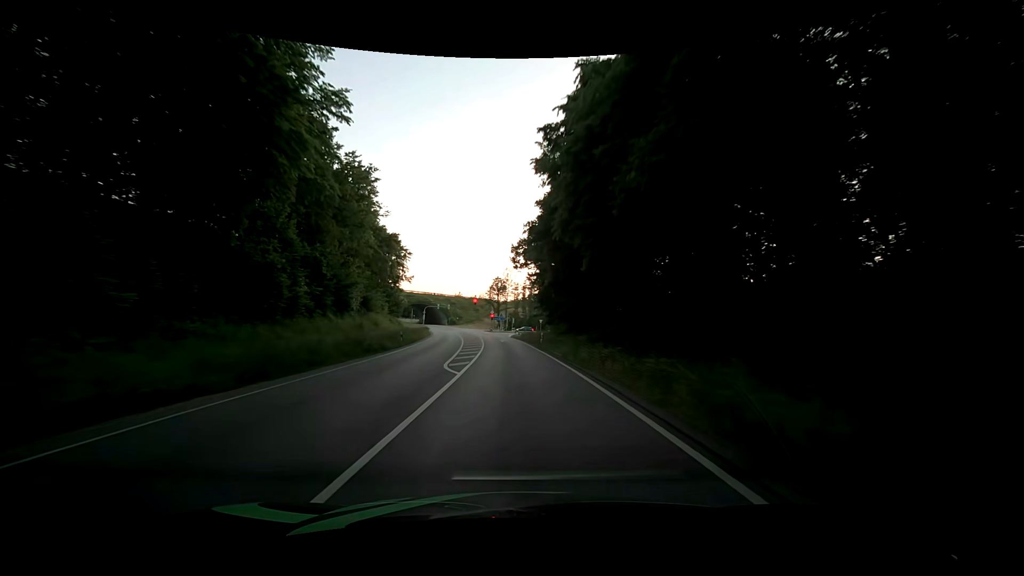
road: primary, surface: asphalt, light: Day
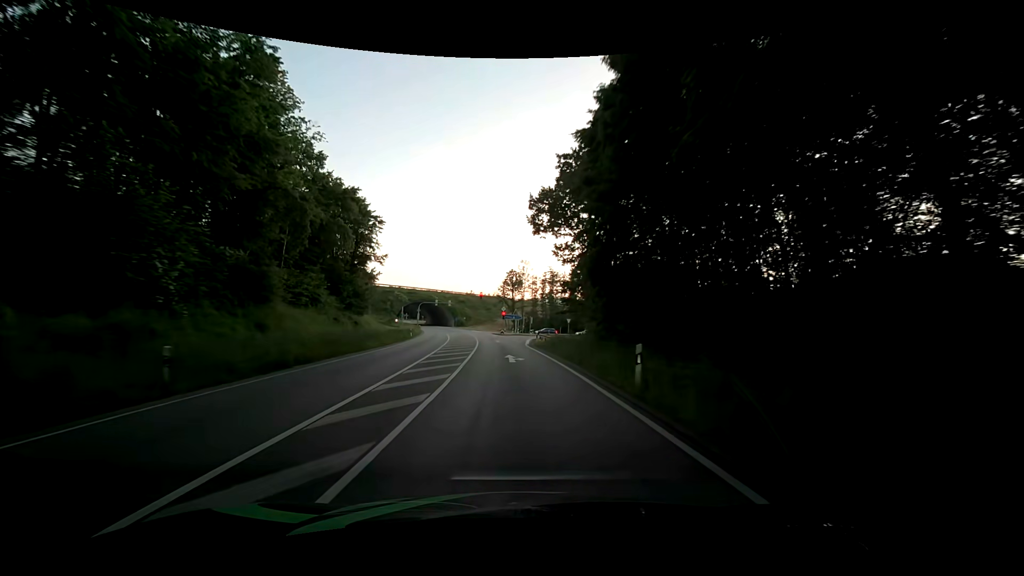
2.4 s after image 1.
(-0.5, +26.5) m; -2°
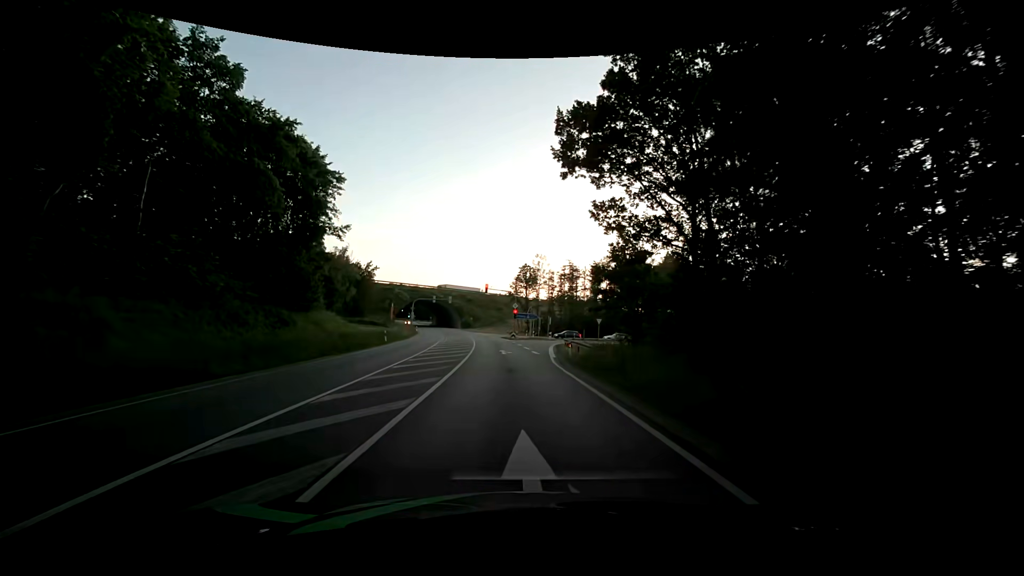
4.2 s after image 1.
(-0.2, +17.3) m; -3°
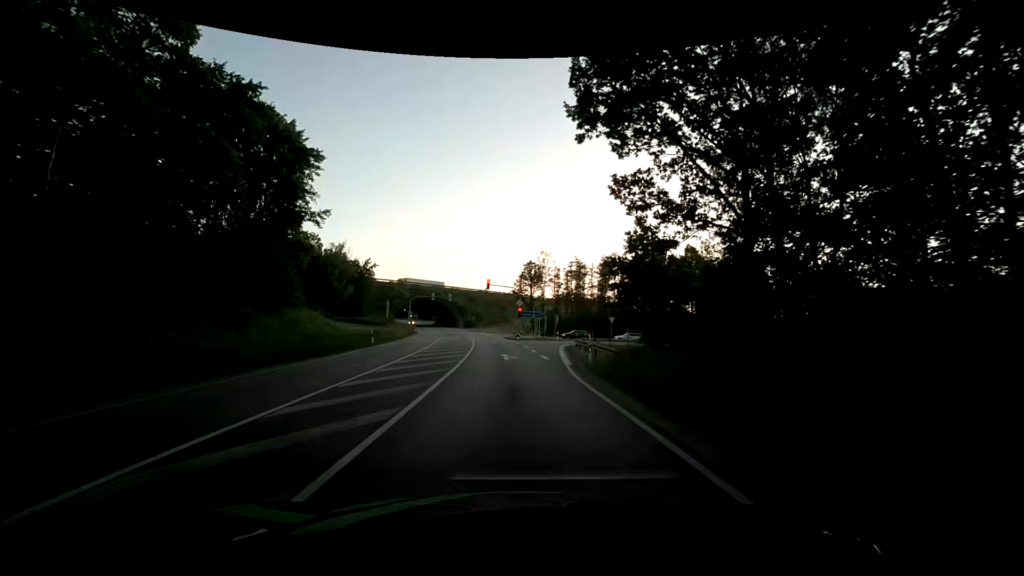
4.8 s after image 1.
(+0.1, +5.3) m; 0°
(0, +10) (0, +20) (0, +30) (-1, +40) (-1, +50) (-2, +60) (-3, +70) (-5, +80) (-6, +90) (-8, +99) m
